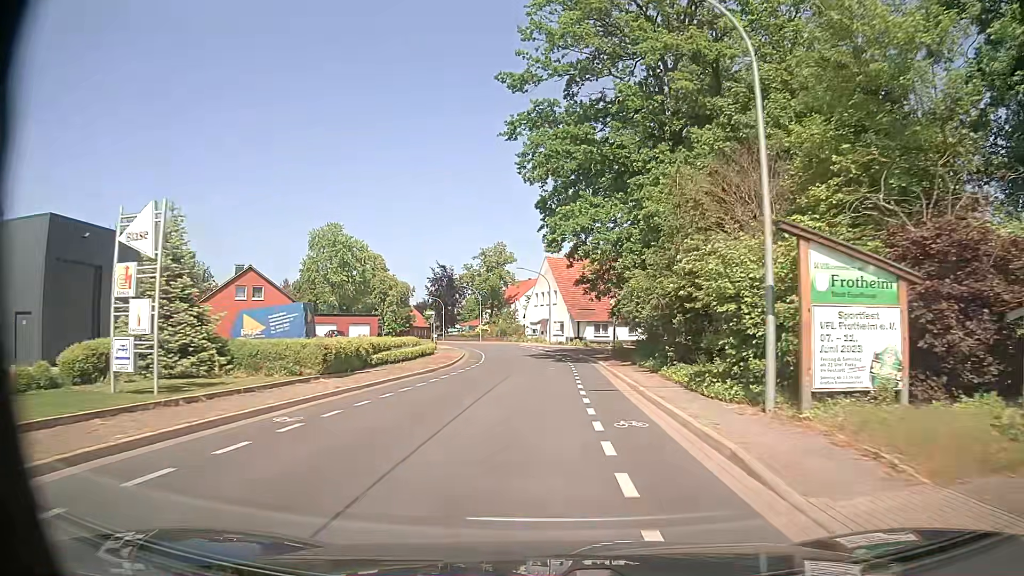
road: secondary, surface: paved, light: Day
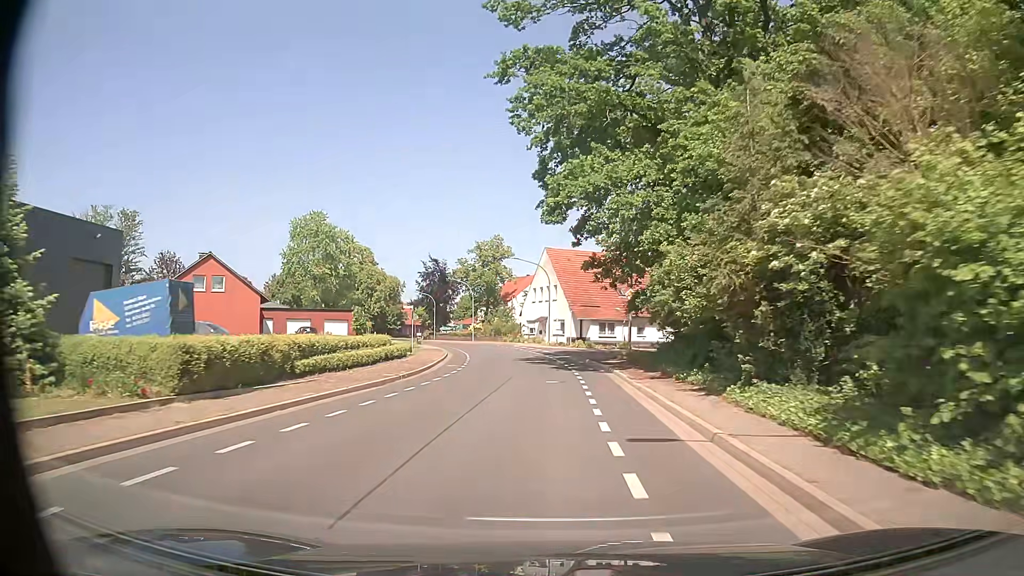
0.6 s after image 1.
(0.0, +8.0) m; 0°
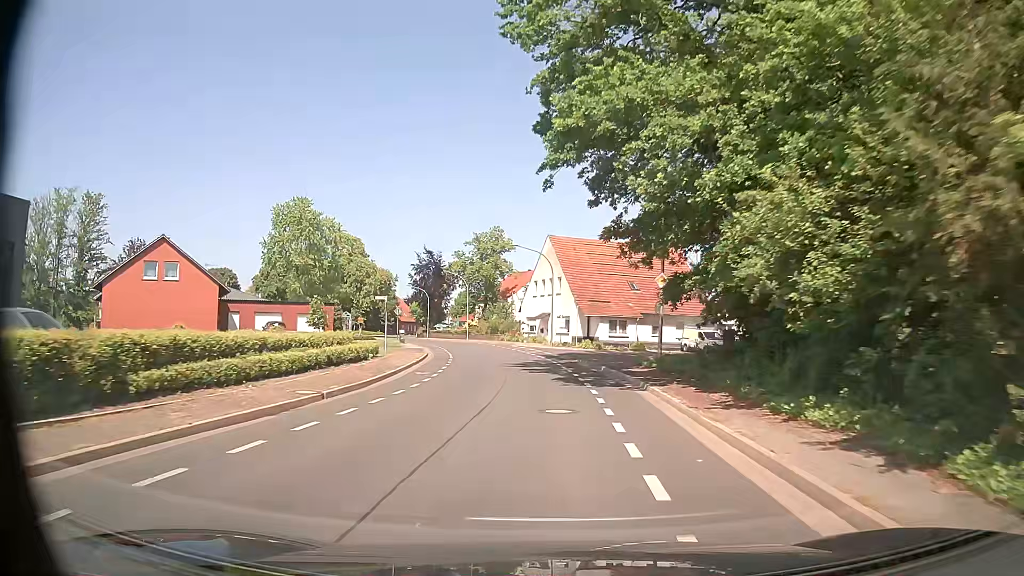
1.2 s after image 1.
(0.0, +8.0) m; 0°
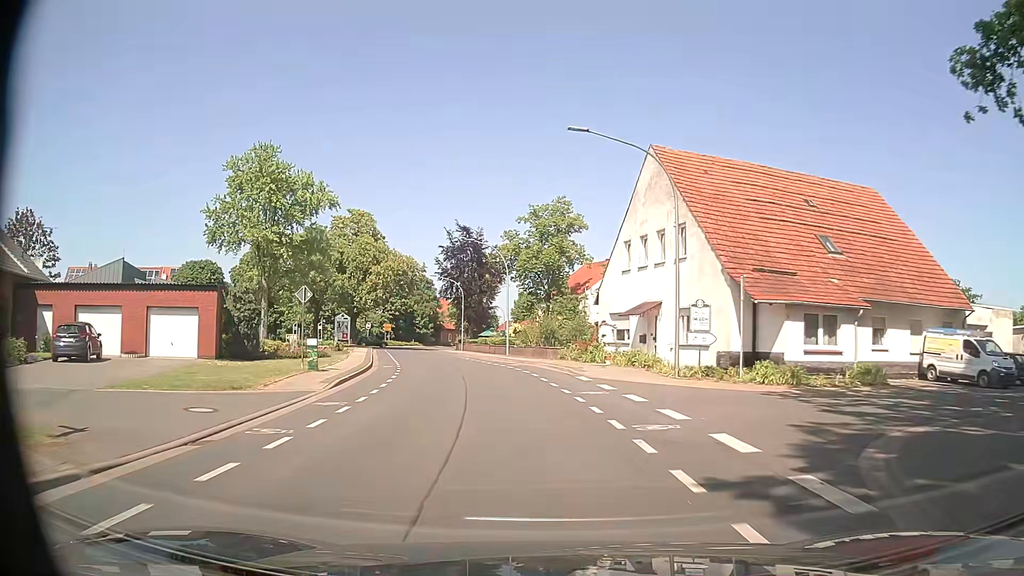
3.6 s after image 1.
(-0.9, +31.3) m; -6°
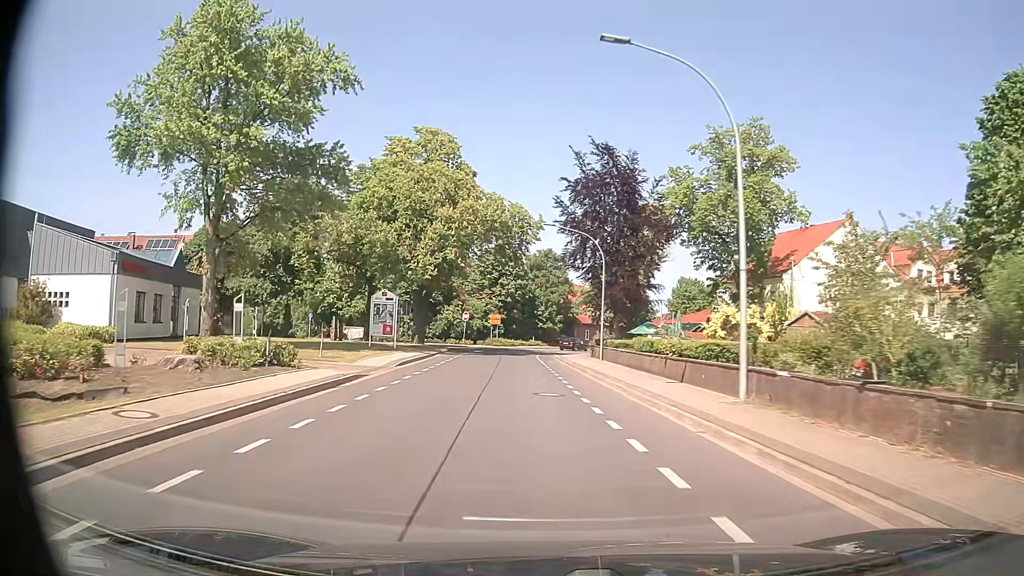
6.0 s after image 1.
(-3.4, +30.9) m; -12°
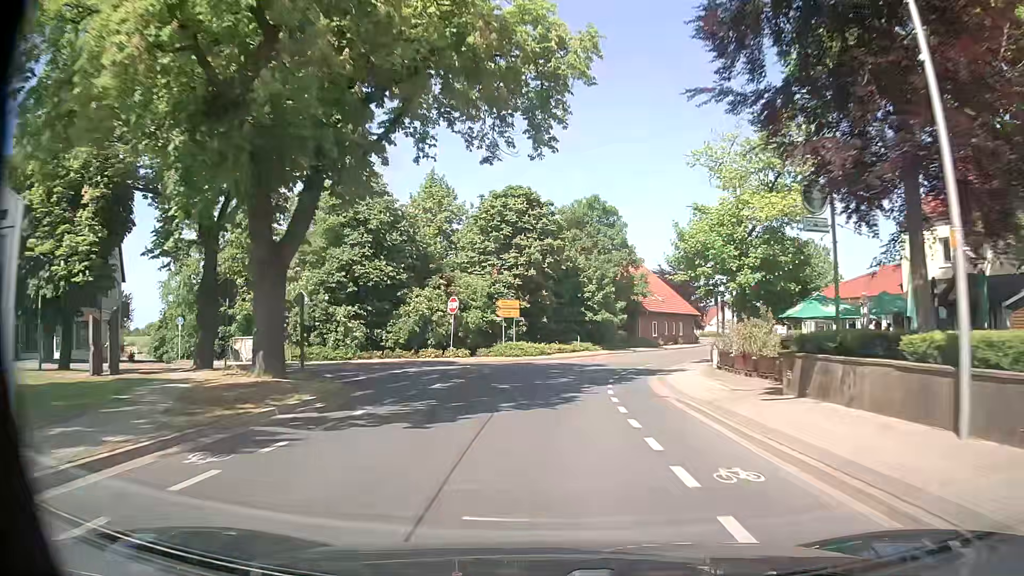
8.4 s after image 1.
(-1.3, +31.6) m; -3°
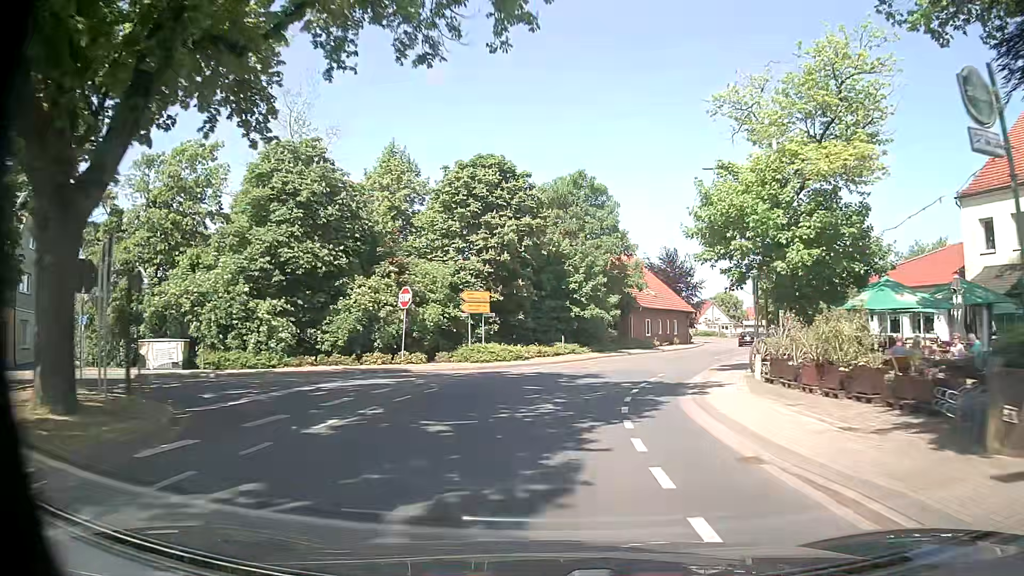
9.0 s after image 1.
(+0.1, +7.9) m; +1°
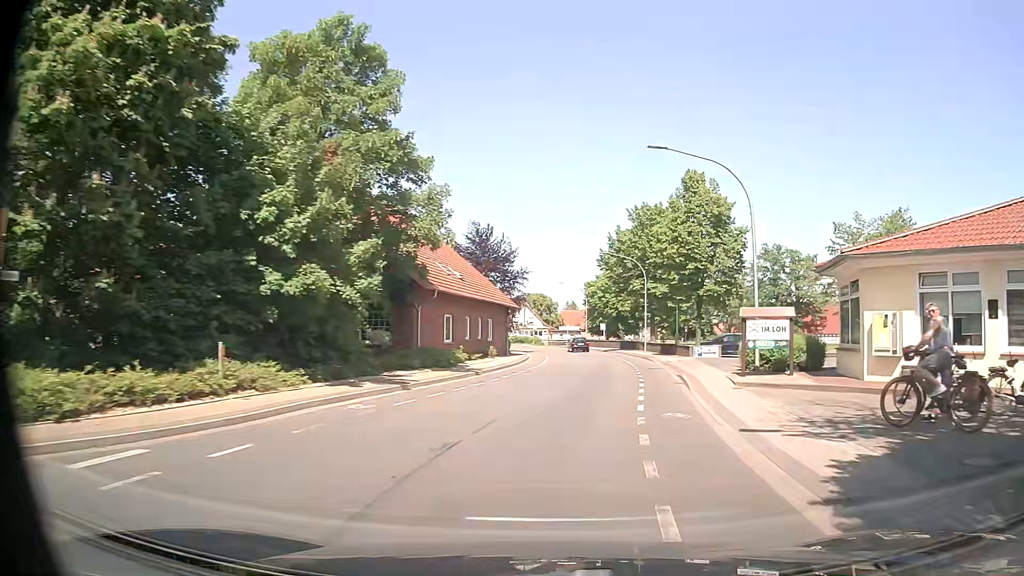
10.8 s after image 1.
(+3.0, +22.9) m; +16°
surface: asphalt
(+1, +10) (+2, +20) (+4, +30) (+4, +40) (+5, +50) (+4, +60) (+4, +70) (+3, +80) (+2, +90) (0, +99) m
